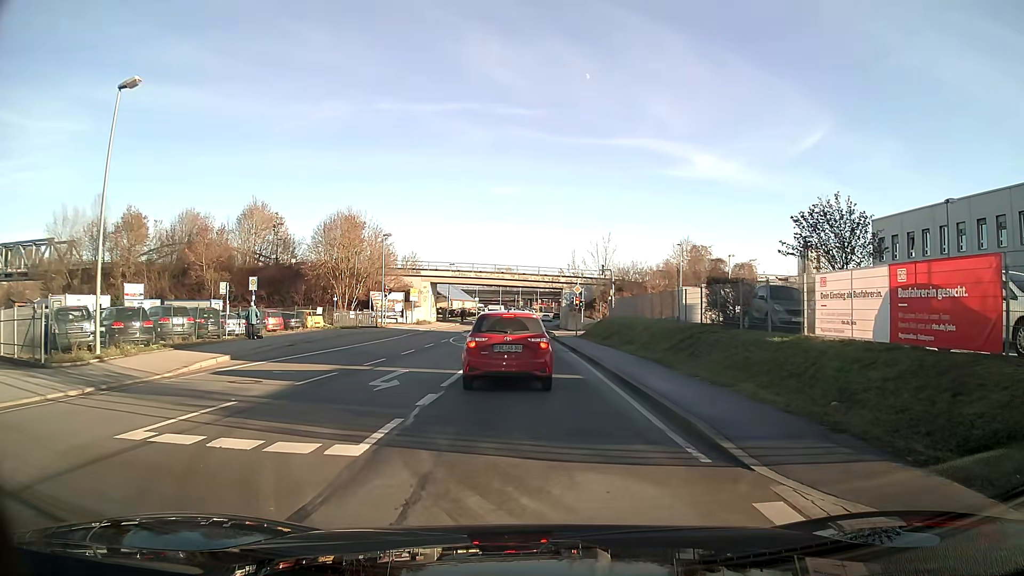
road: primary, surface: asphalt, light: Day
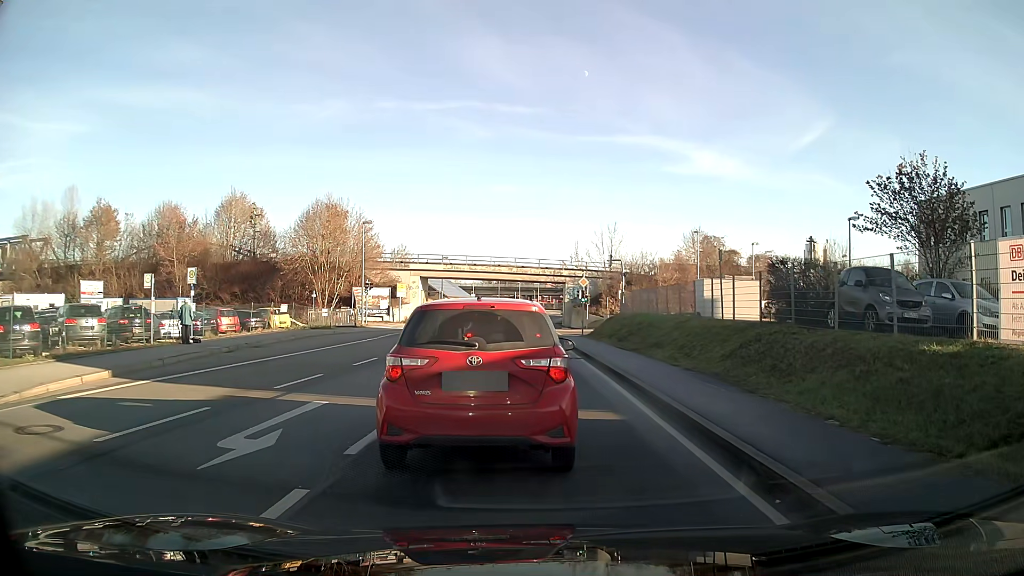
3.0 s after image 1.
(0.0, +6.6) m; 0°
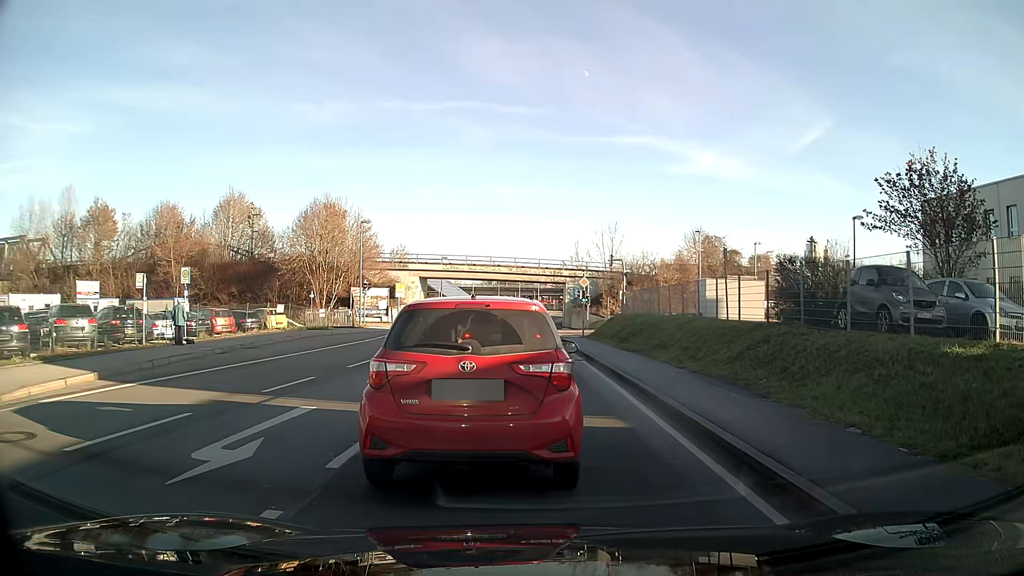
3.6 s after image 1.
(0.0, +0.5) m; 0°
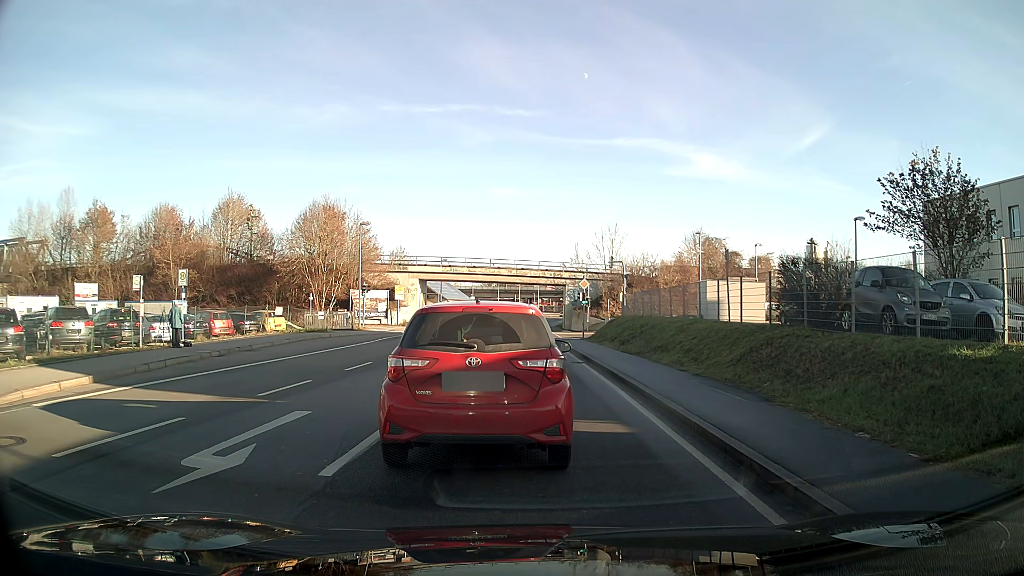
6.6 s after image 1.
(0.0, +0.3) m; 0°
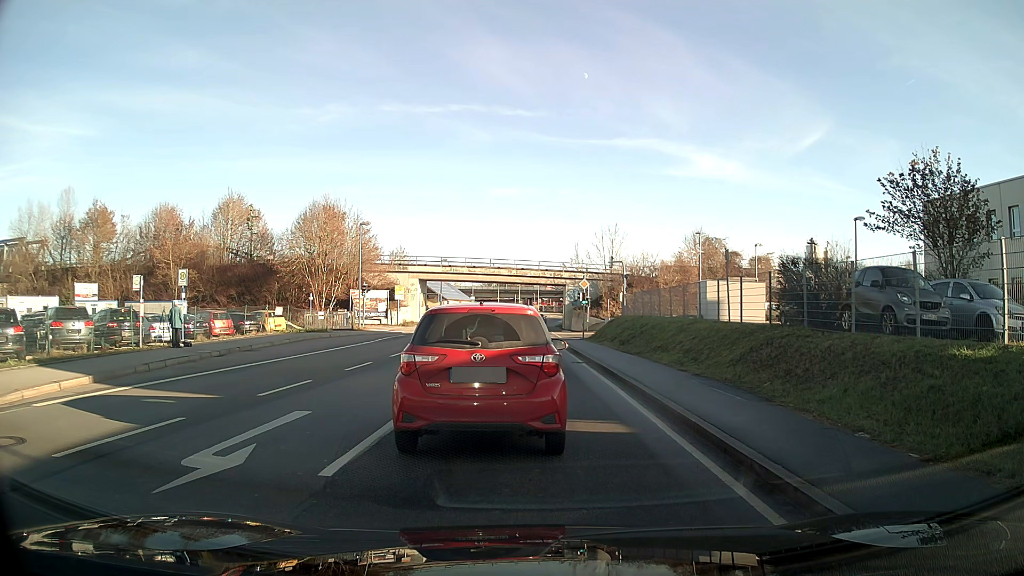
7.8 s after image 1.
(0.0, 0.0) m; 0°
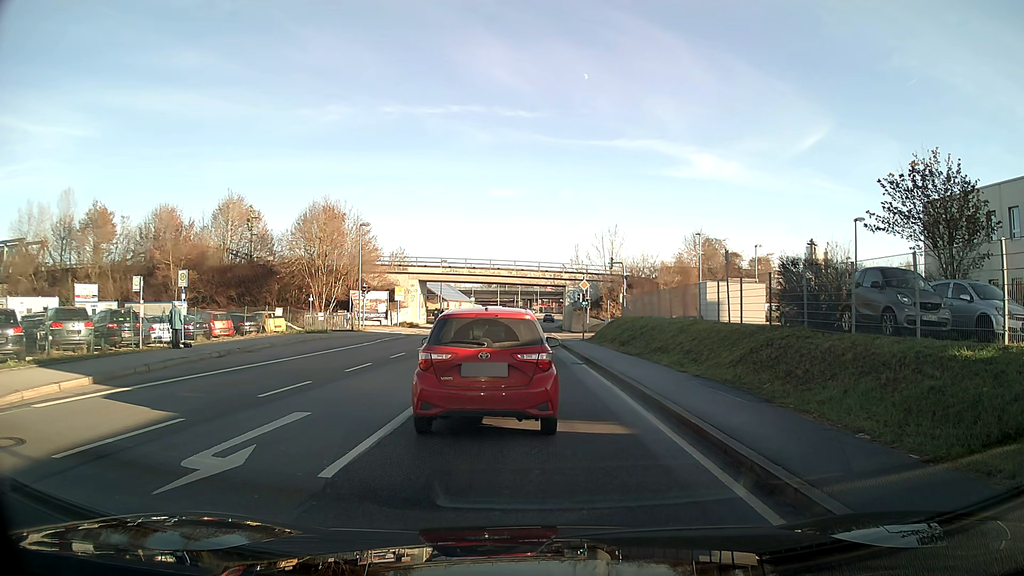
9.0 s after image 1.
(0.0, 0.0) m; 0°
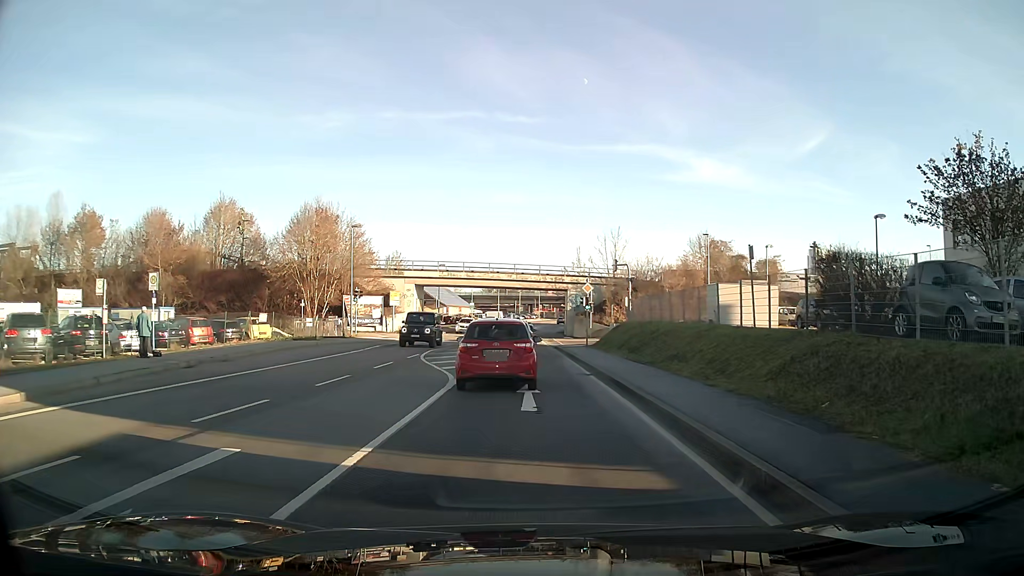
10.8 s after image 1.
(0.0, +2.9) m; 0°
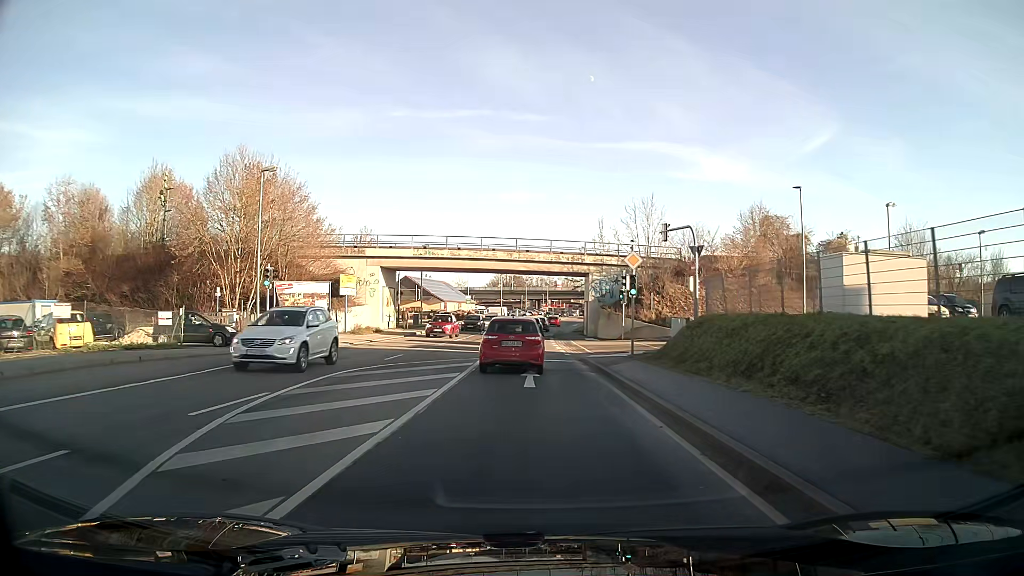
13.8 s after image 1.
(-0.1, +18.8) m; 0°
(0, +10) (0, +20) (0, +30) (0, +40) (0, +50) (0, +60) (+1, +70) (+2, +80) (+3, +90) (+4, +100) m
